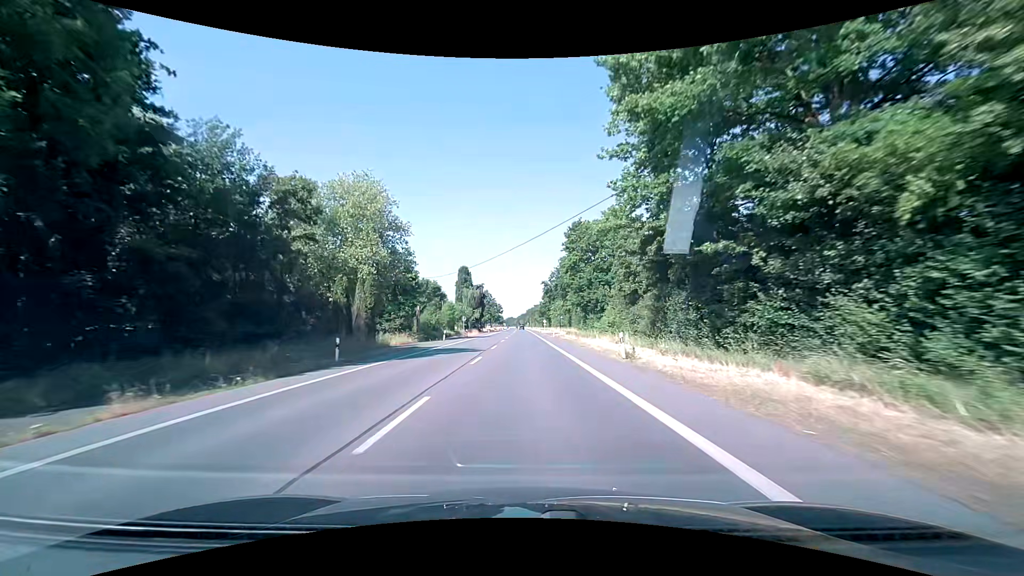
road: primary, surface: asphalt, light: Day
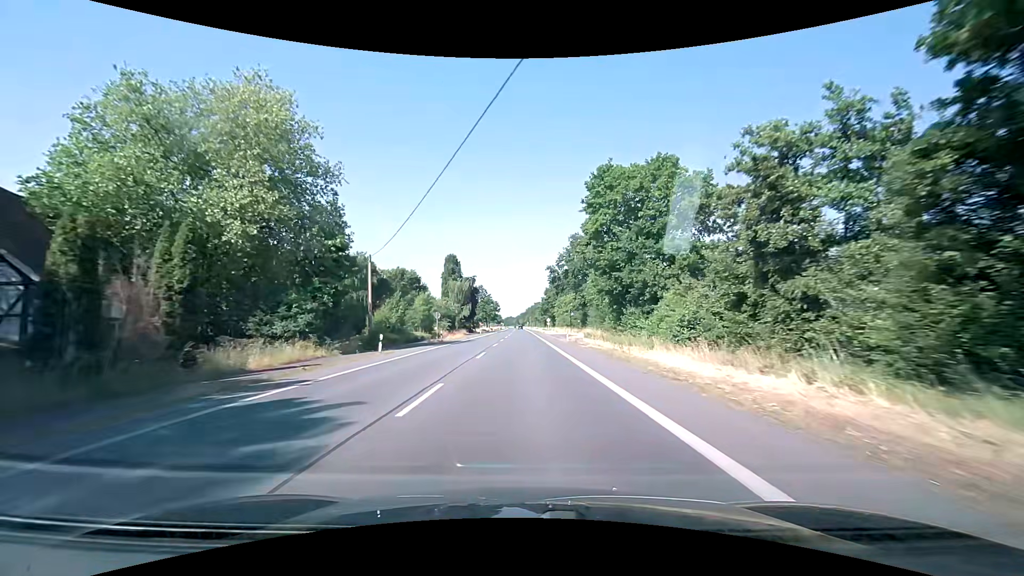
(0.0, +21.8) m; 0°
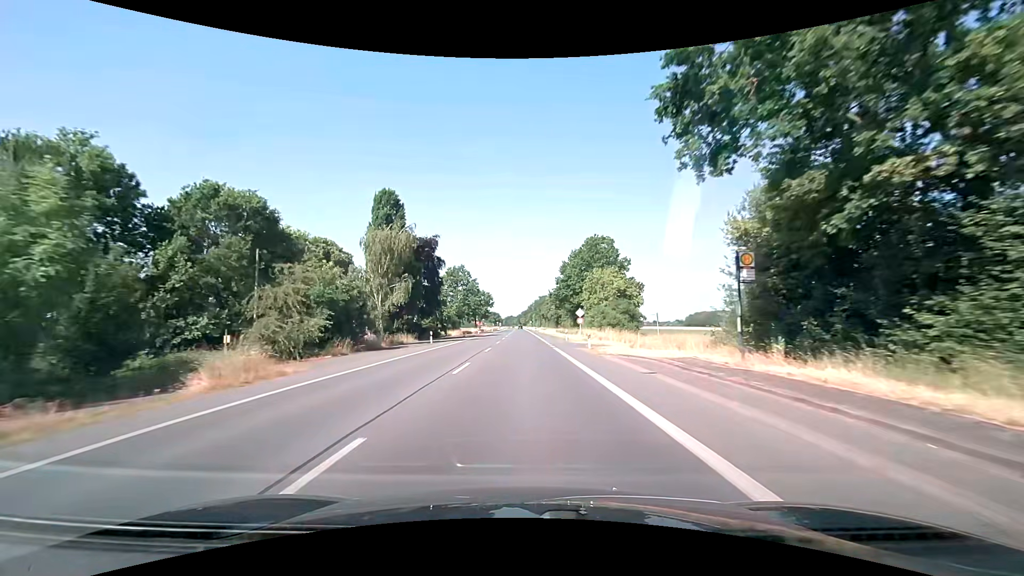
(+0.1, +54.7) m; 0°
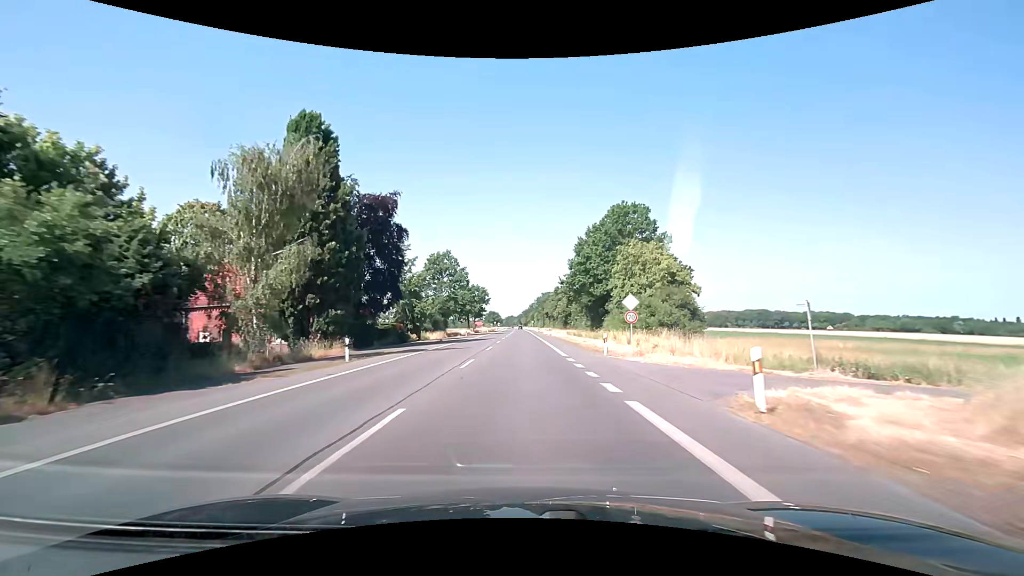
(-0.1, +21.9) m; 0°
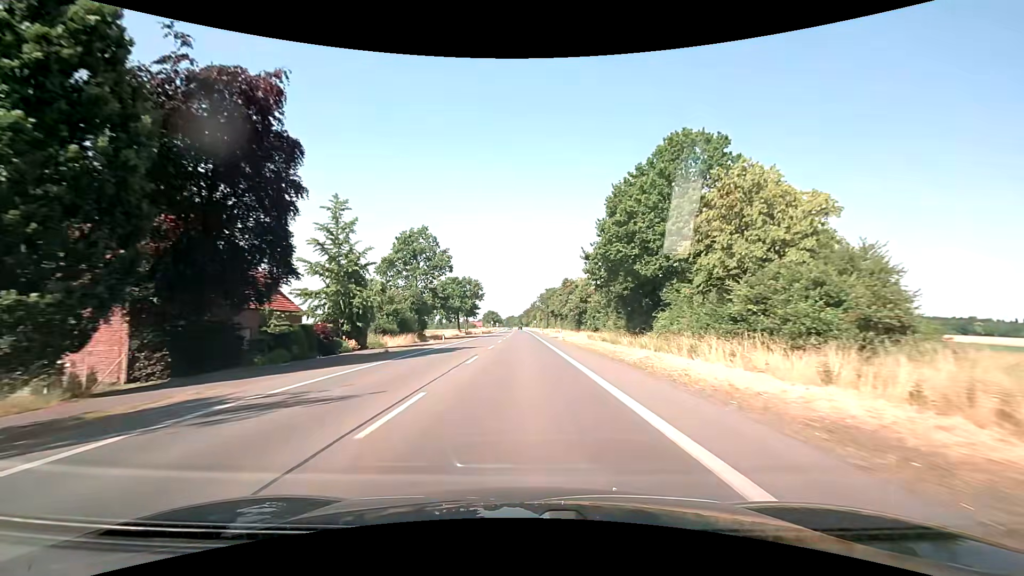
(-0.1, +21.9) m; 0°
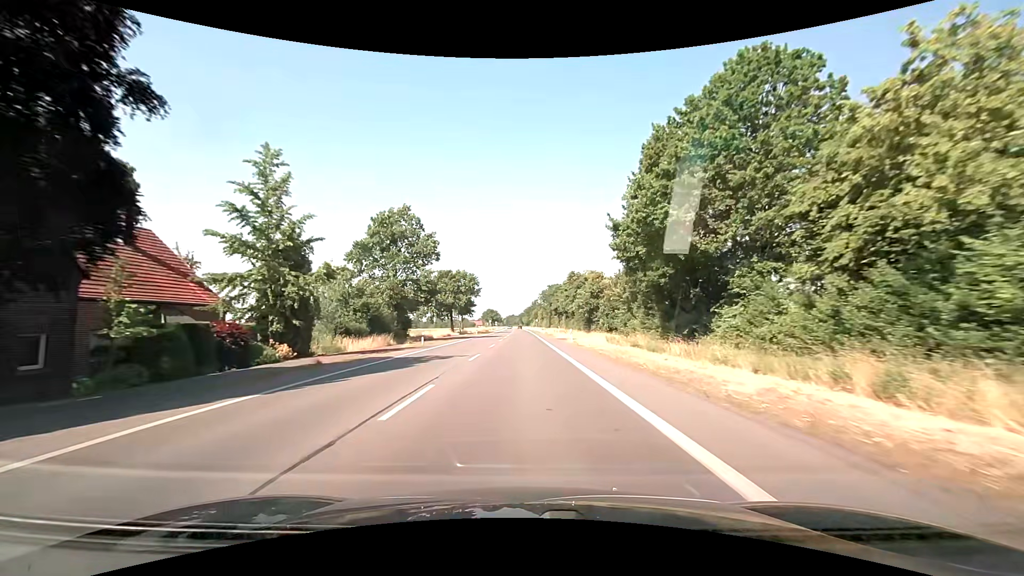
(0.0, +10.9) m; 0°
